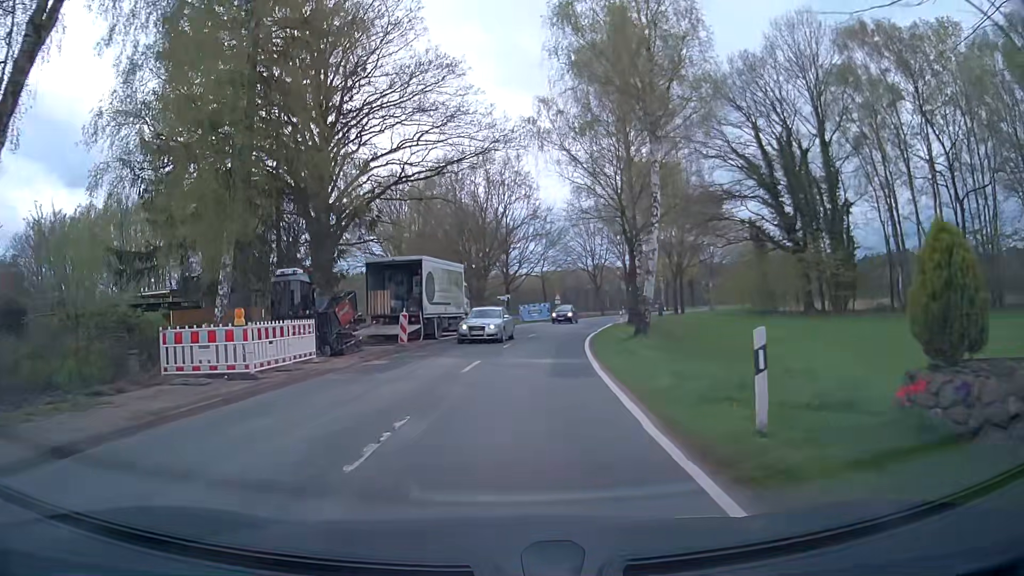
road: secondary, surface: asphalt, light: Day
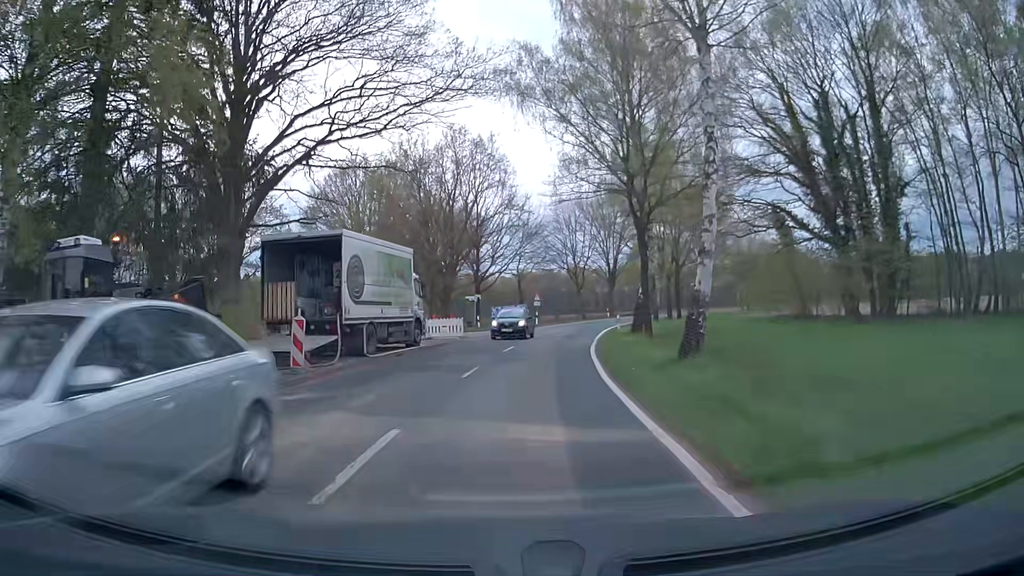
(+0.3, +9.9) m; +2°
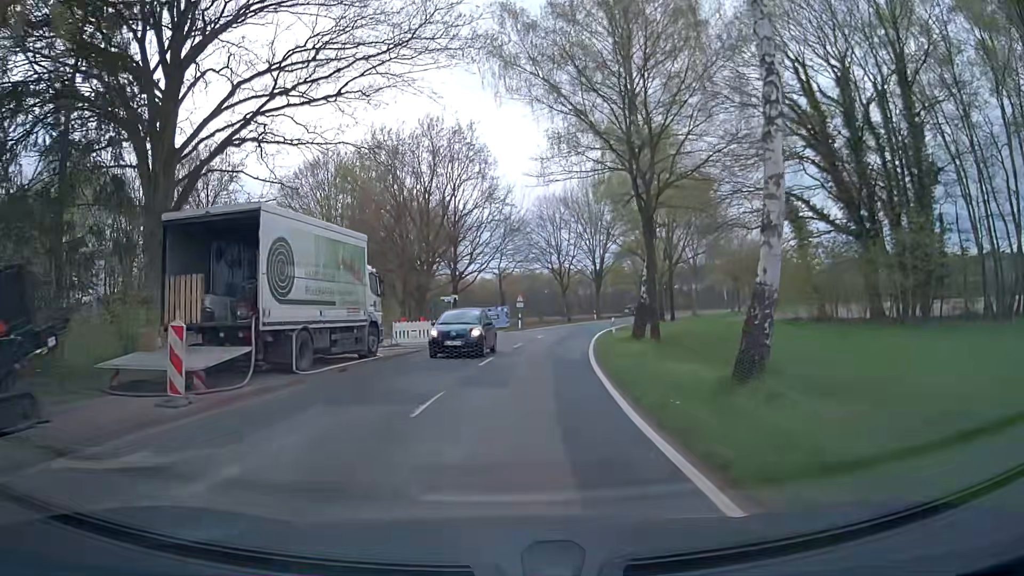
(+0.1, +5.0) m; +2°
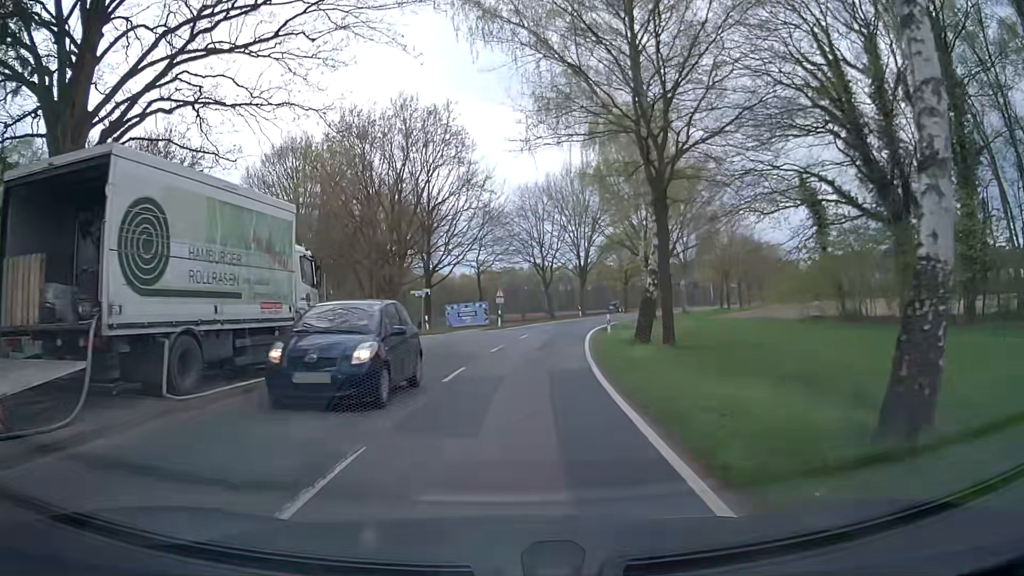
(+0.1, +5.0) m; +2°
(0, +10) (+1, +20) (+2, +30) (+4, +40) (+6, +50) (+8, +59) (+11, +69) (+15, +78) (+19, +87) (+24, +96) m
